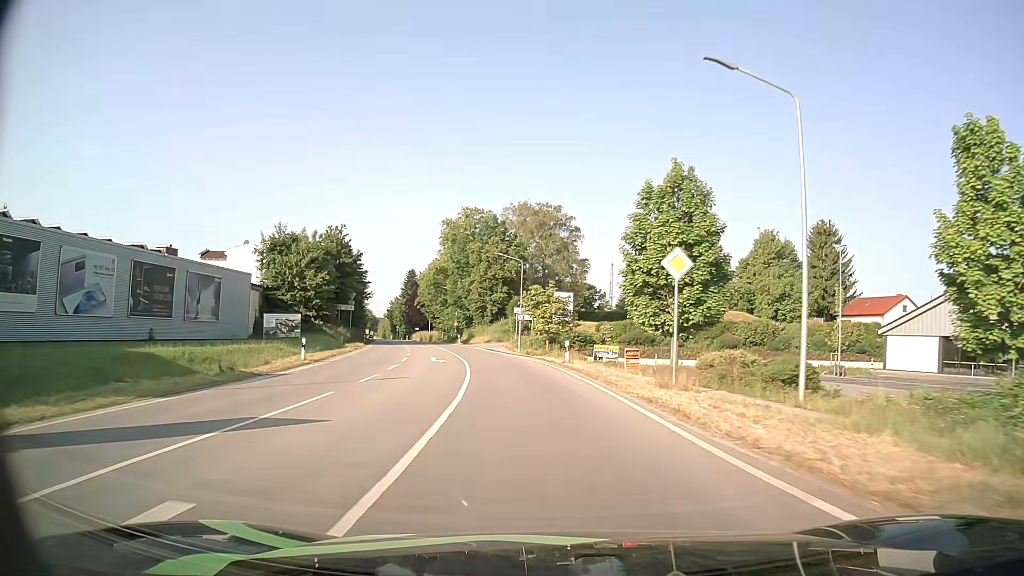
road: secondary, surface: asphalt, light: Day
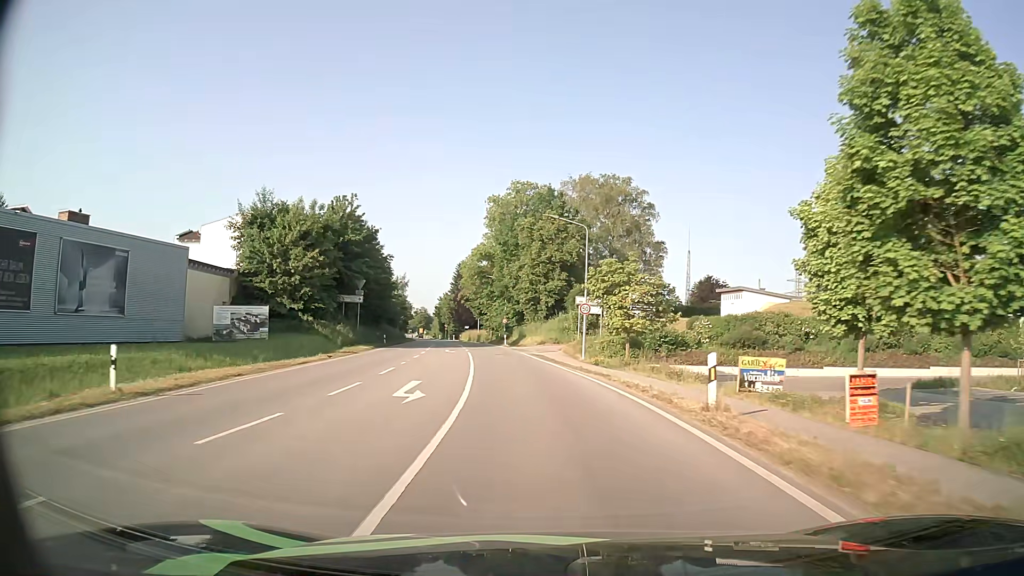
(-0.8, +17.0) m; -5°
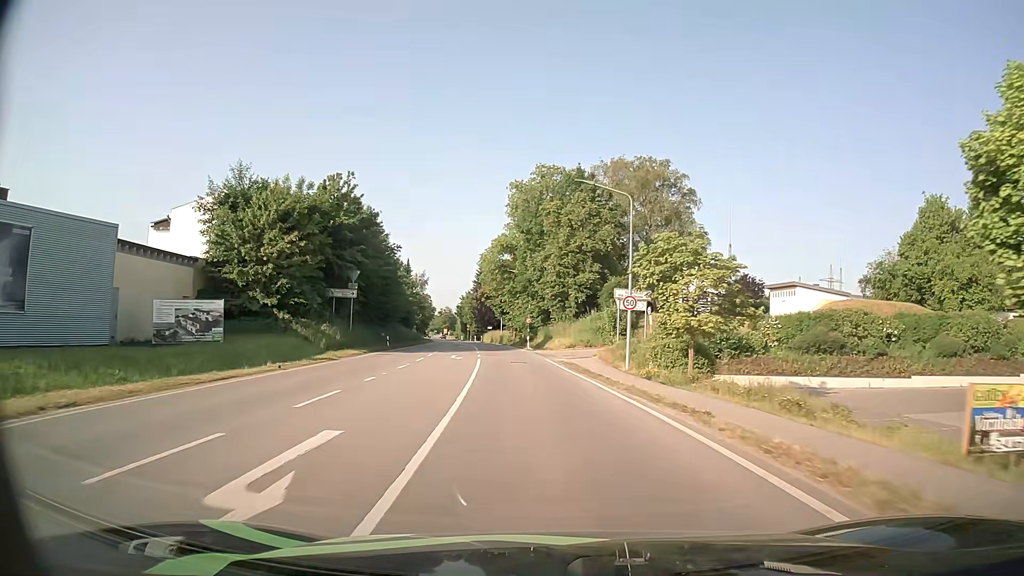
(-0.2, +8.7) m; -3°
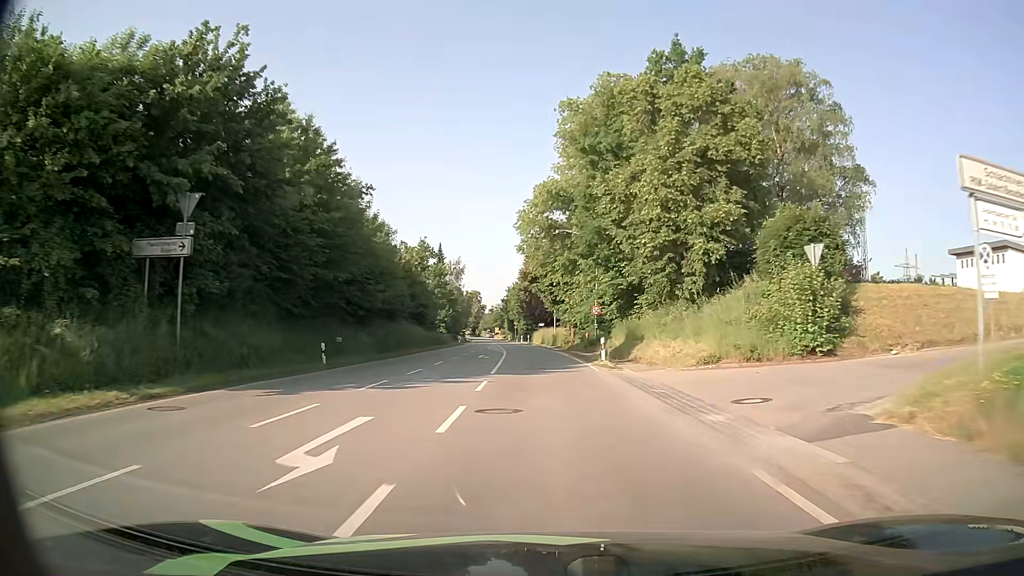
(-1.2, +26.7) m; -5°
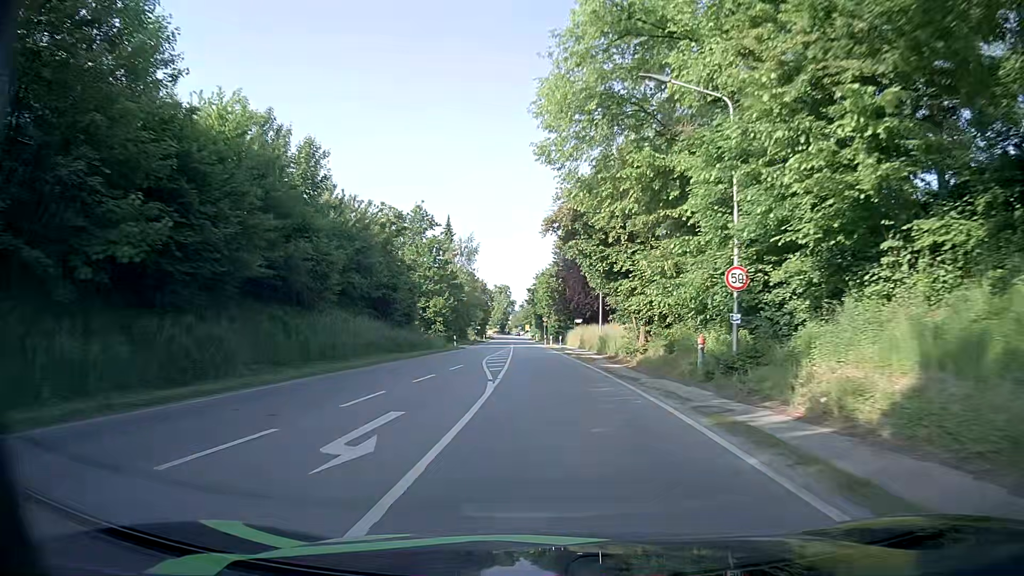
(-0.5, +27.4) m; -3°
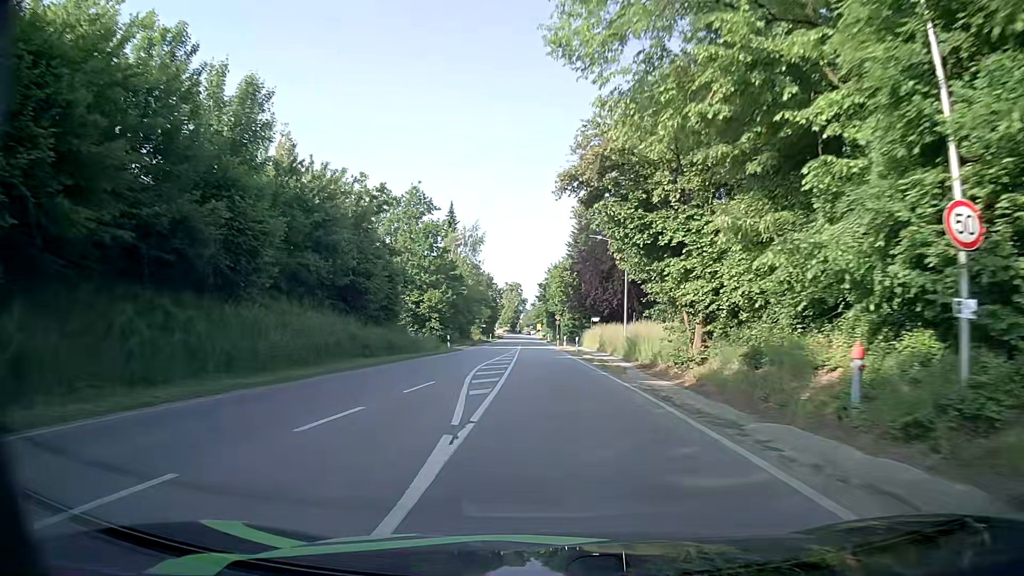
(0.0, +9.3) m; -1°
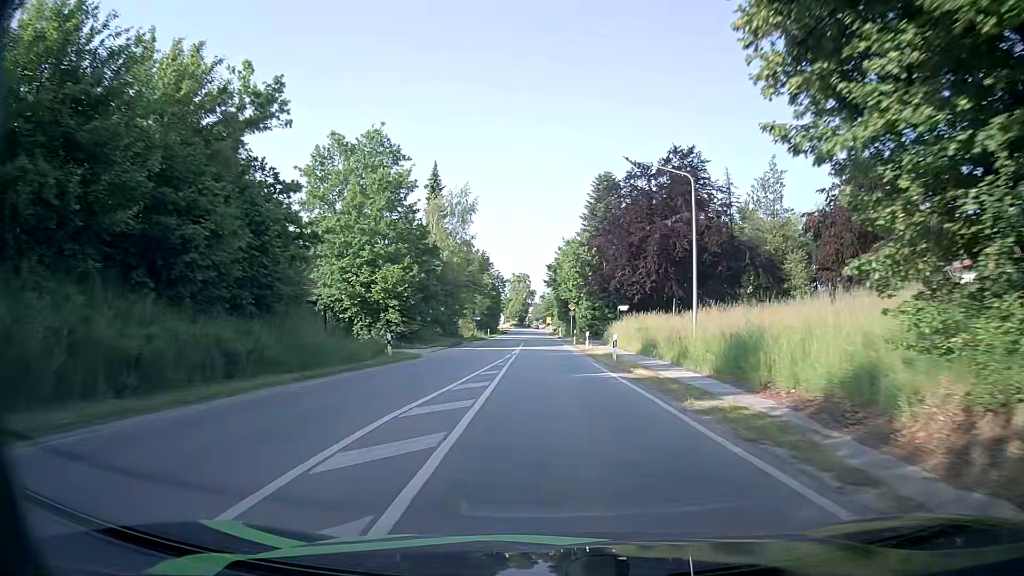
(-0.2, +18.6) m; -1°
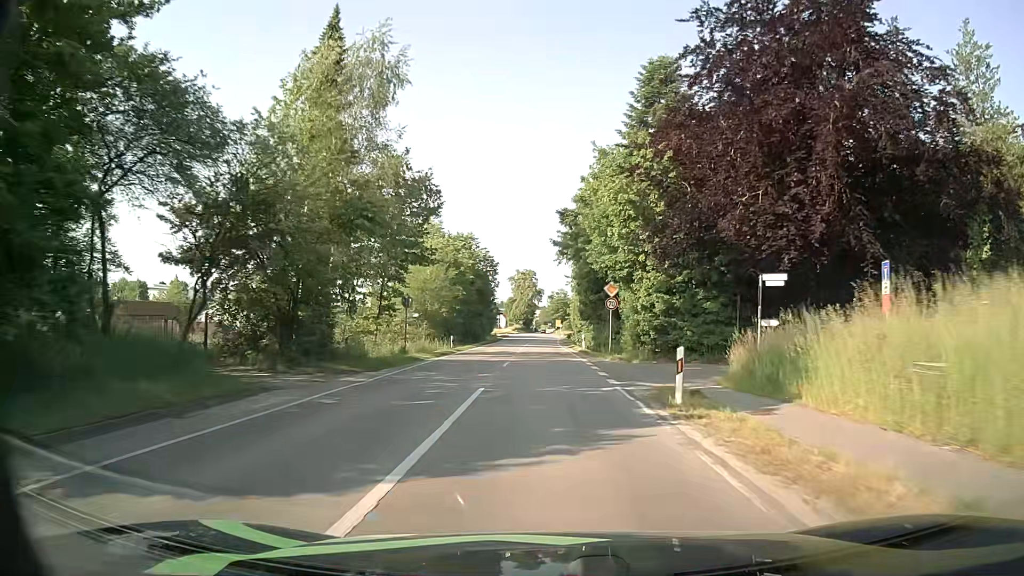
(-0.1, +35.9) m; -1°
(0, +10) (0, +20) (0, +30) (0, +40) (0, +50) (0, +60) (0, +70) (0, +80) (0, +90) (0, +100) m
